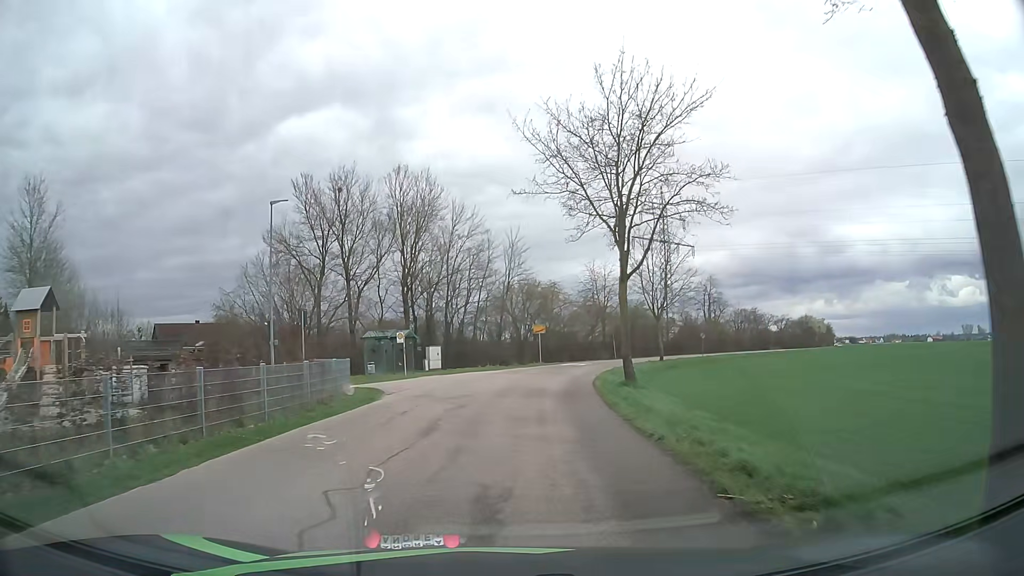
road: unclassified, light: Day
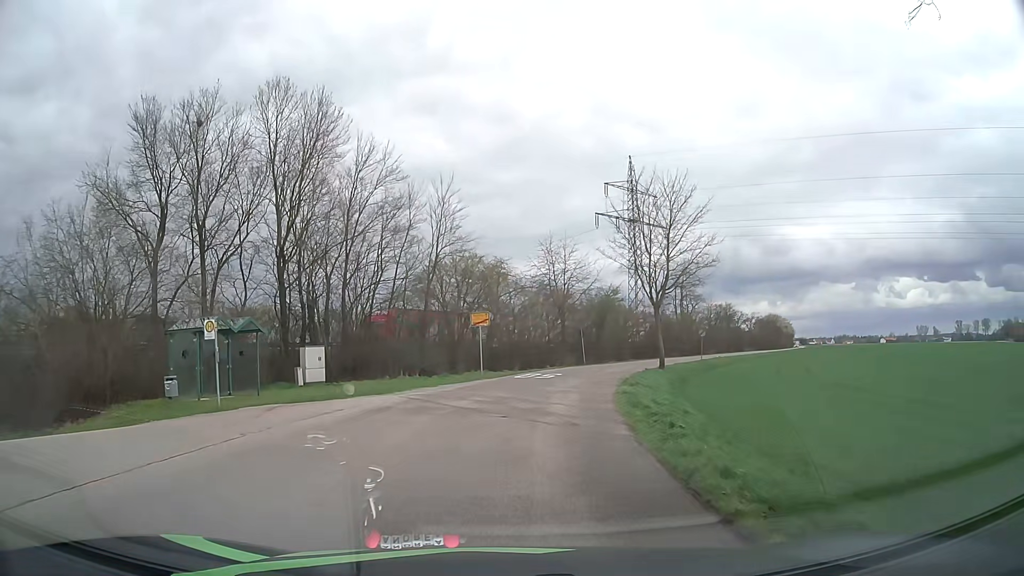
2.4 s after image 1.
(+0.7, +18.8) m; +4°
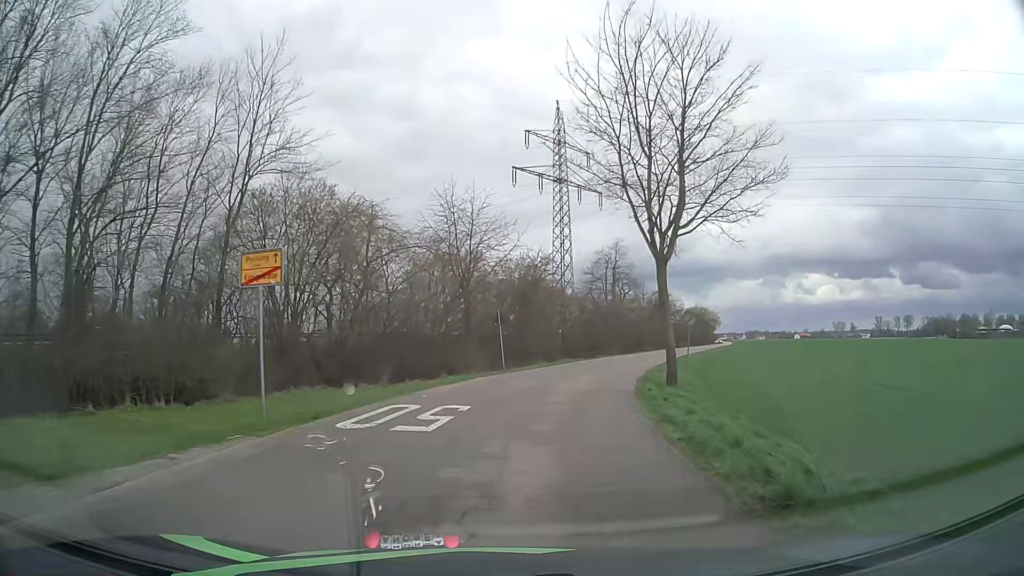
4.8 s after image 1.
(+1.3, +19.8) m; +8°
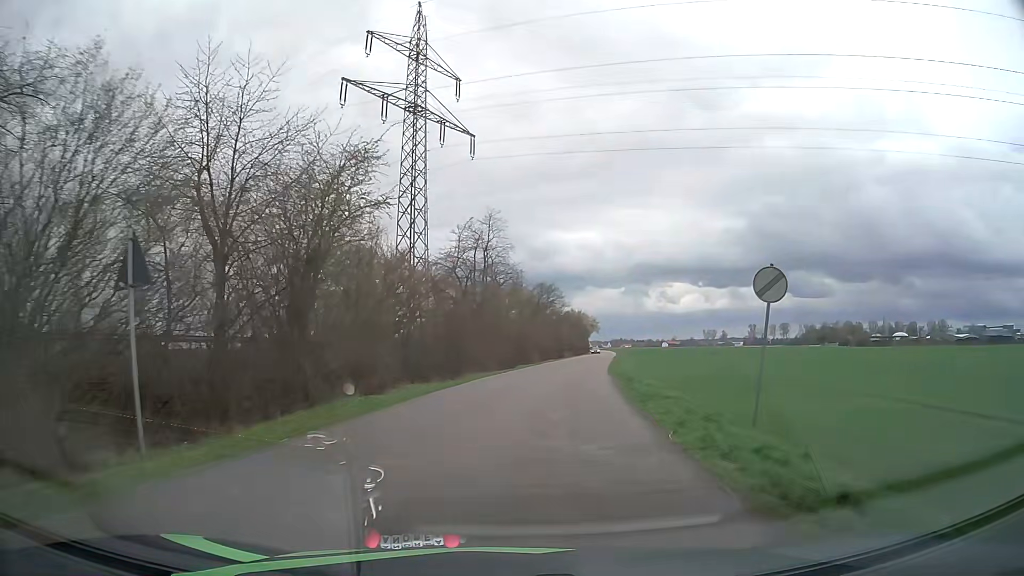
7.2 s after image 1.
(+2.4, +23.6) m; +12°
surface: asphalt
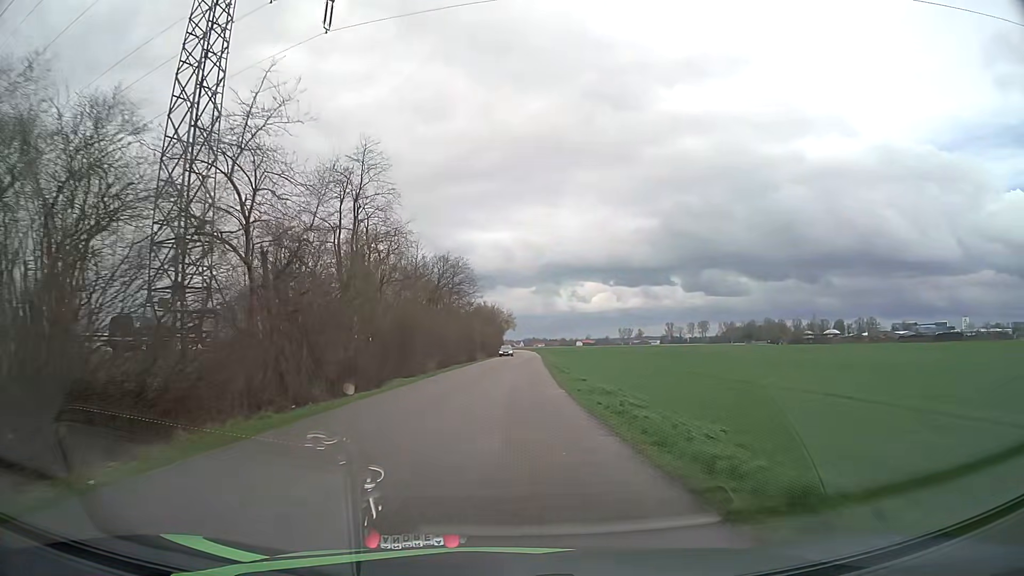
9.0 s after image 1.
(+1.8, +22.2) m; +8°
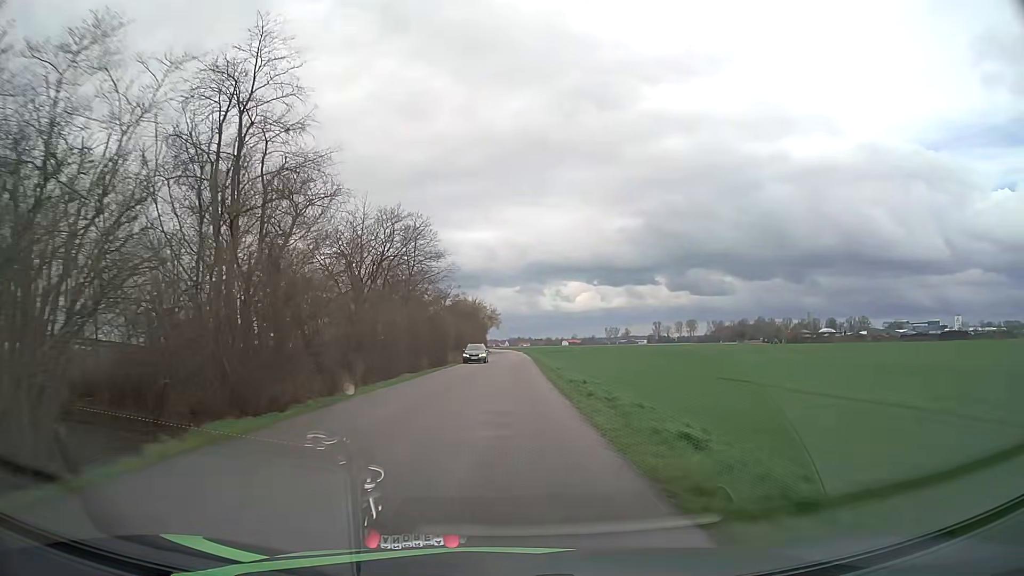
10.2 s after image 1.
(+0.3, +16.9) m; +1°
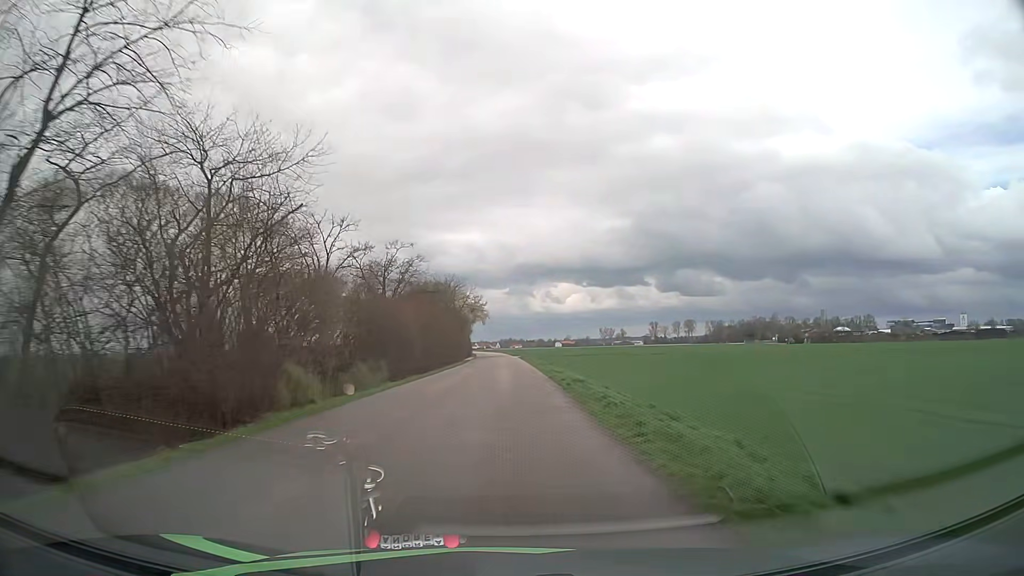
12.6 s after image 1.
(+0.6, +37.8) m; +1°
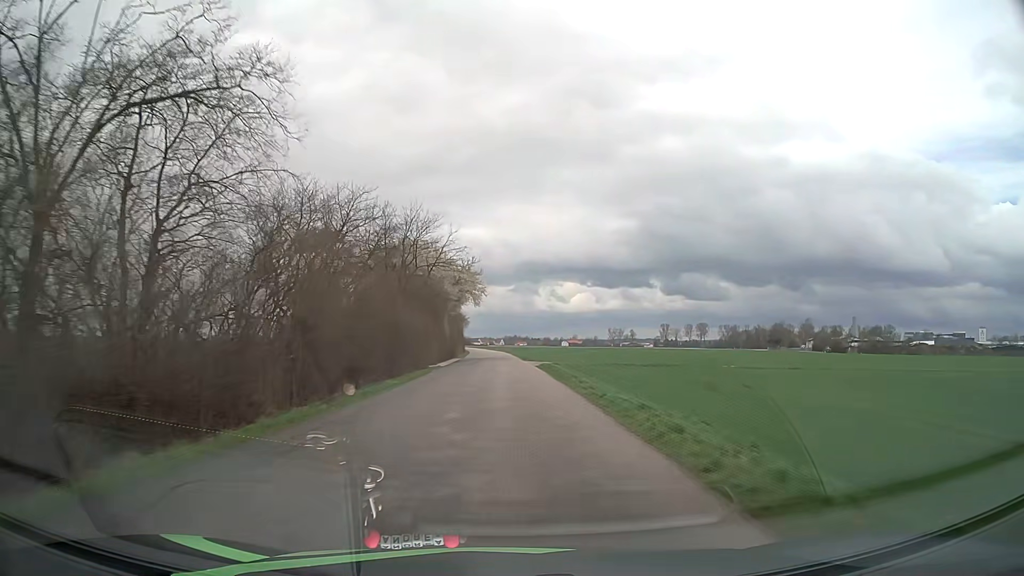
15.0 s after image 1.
(-0.2, +40.1) m; 0°
(0, +10) (0, +20) (0, +30) (0, +40) (0, +50) (-1, +60) (-1, +70) (-1, +80) (-1, +90) (-2, +100) m
